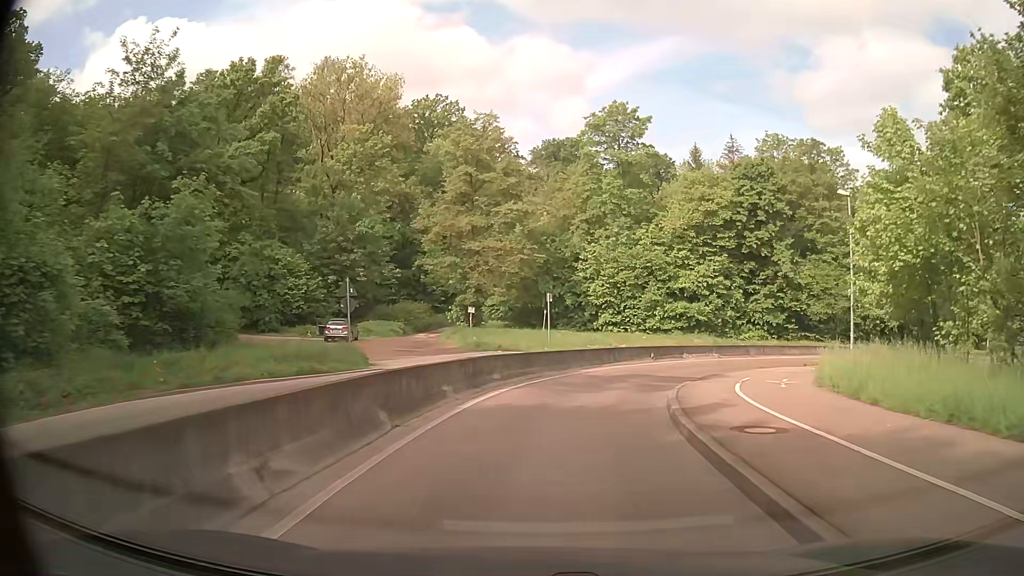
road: secondary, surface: asphalt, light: Day
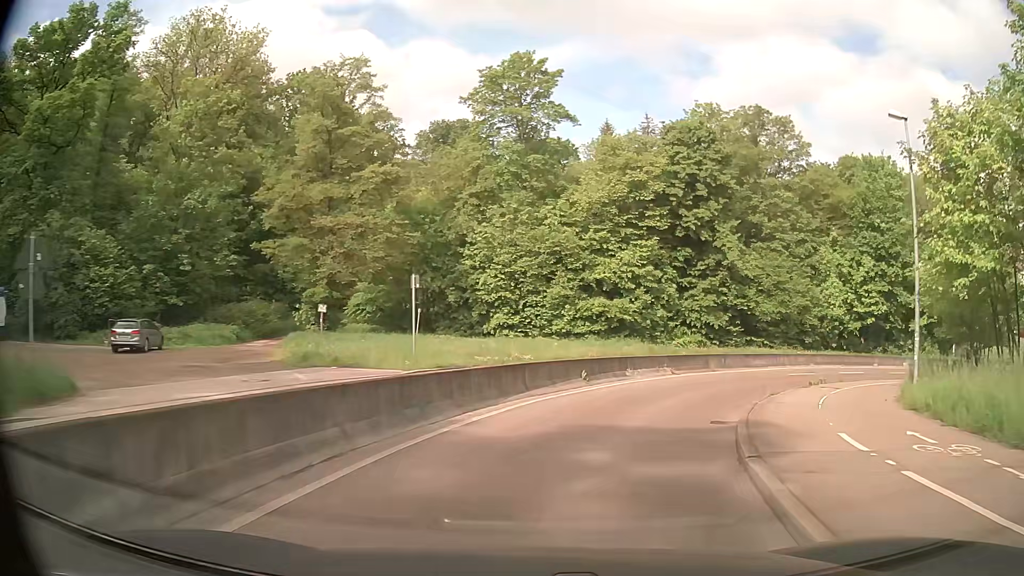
(+0.8, +13.1) m; +10°
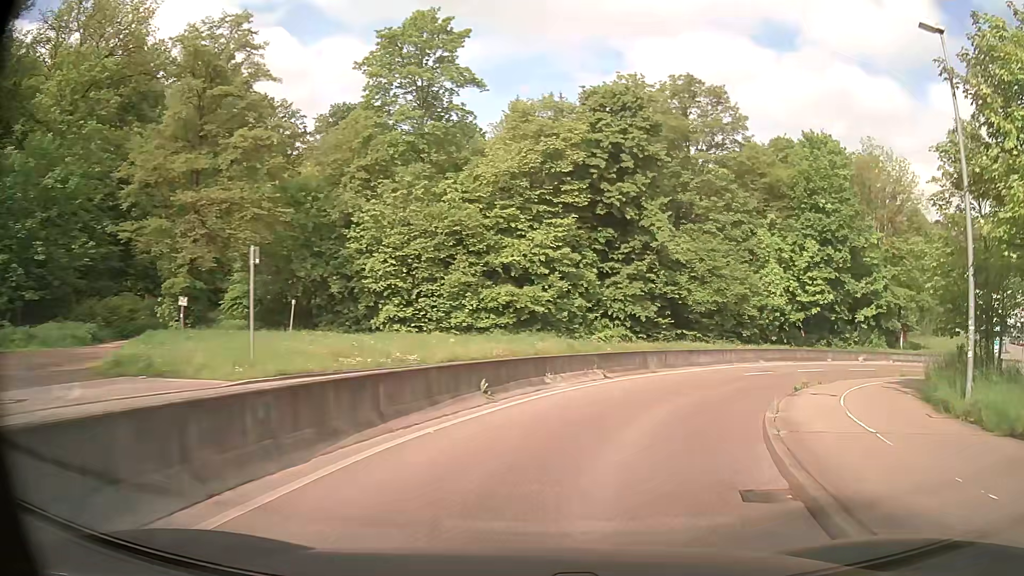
(+0.3, +6.5) m; +7°
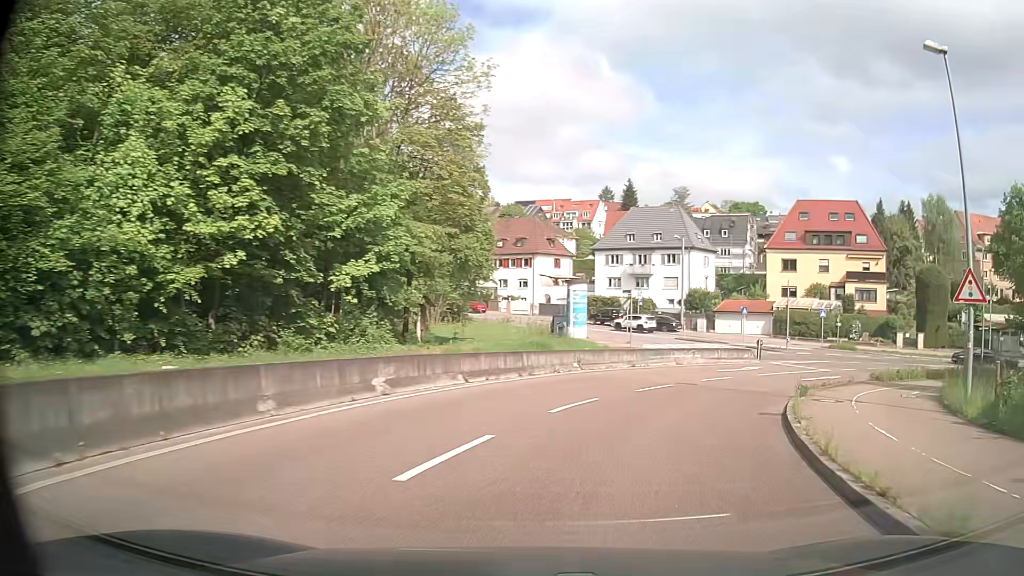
(+12.7, +29.1) m; +48°
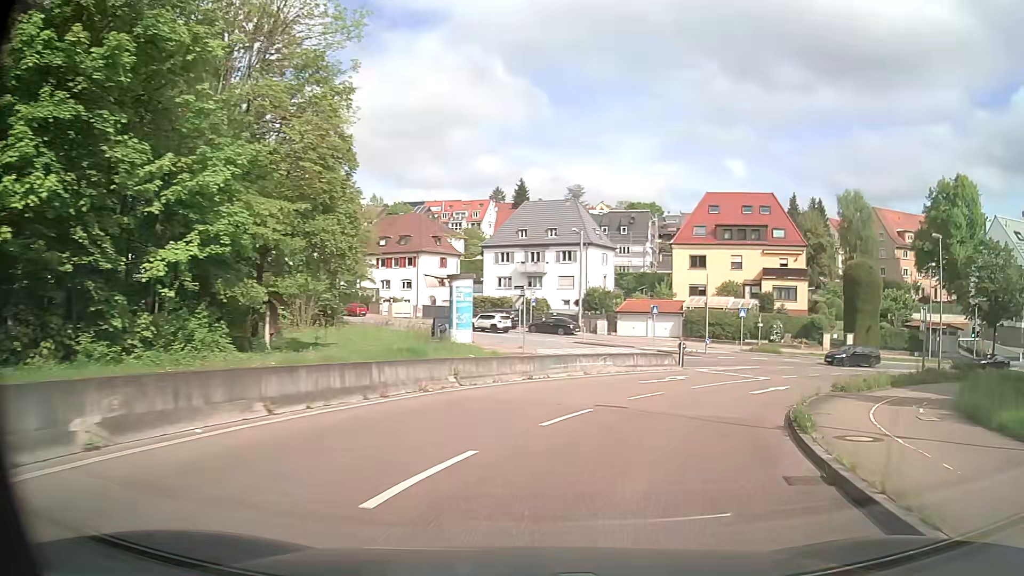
(+0.5, +6.5) m; +9°
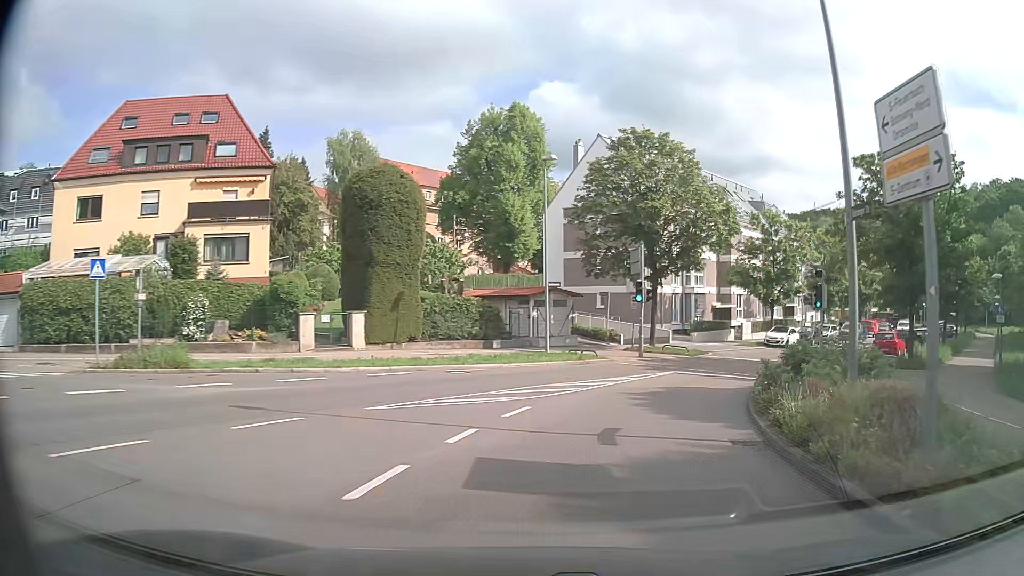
(+12.6, +29.1) m; +45°
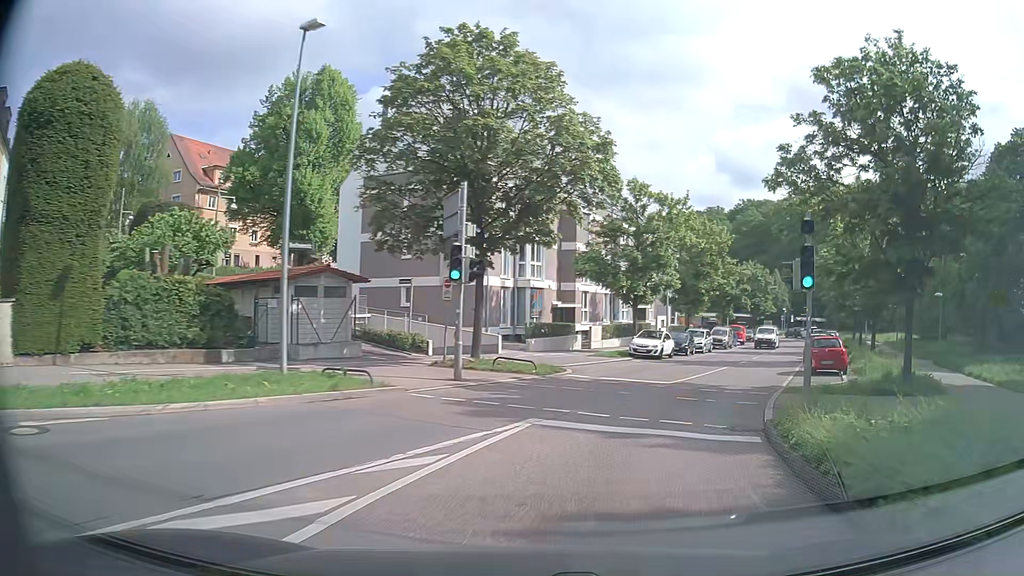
(+1.6, +12.7) m; +15°
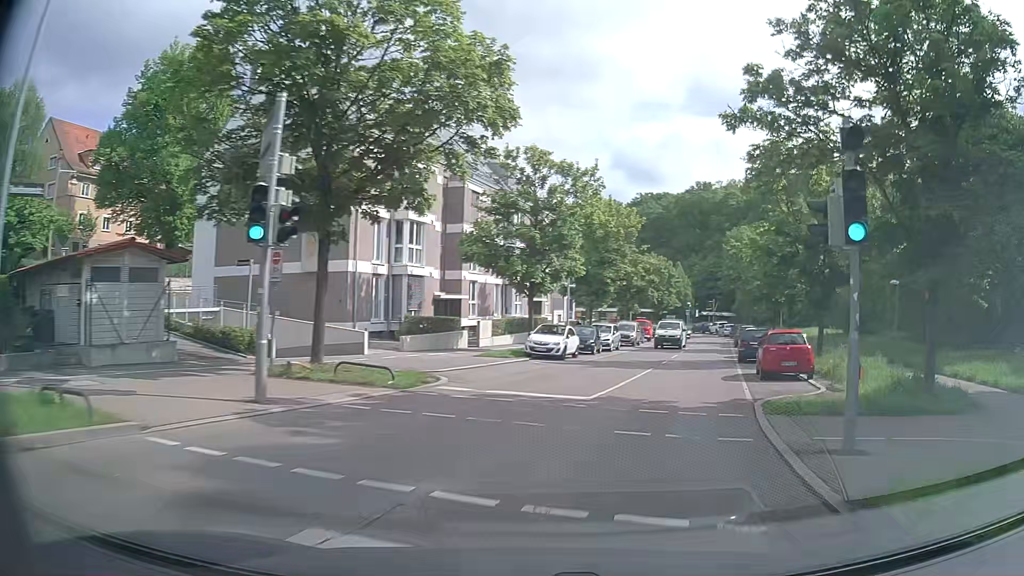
(+0.5, +6.3) m; +9°
(+1, +10) (+4, +19) (+7, +29) (+10, +39) (+13, +48) (+16, +58) (+19, +67) (+21, +77) (+20, +87) (+18, +97) m
